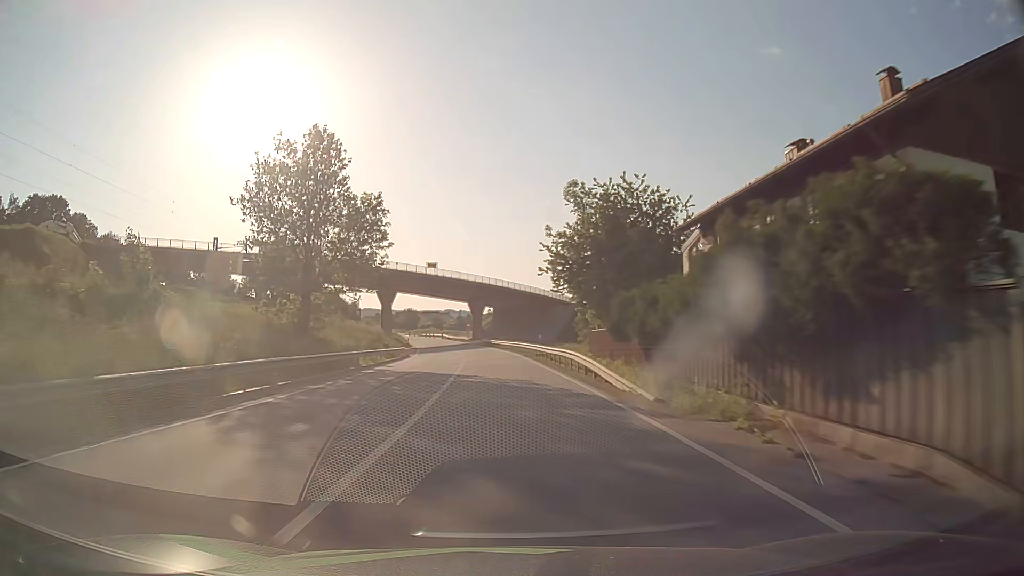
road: primary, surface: asphalt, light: Day
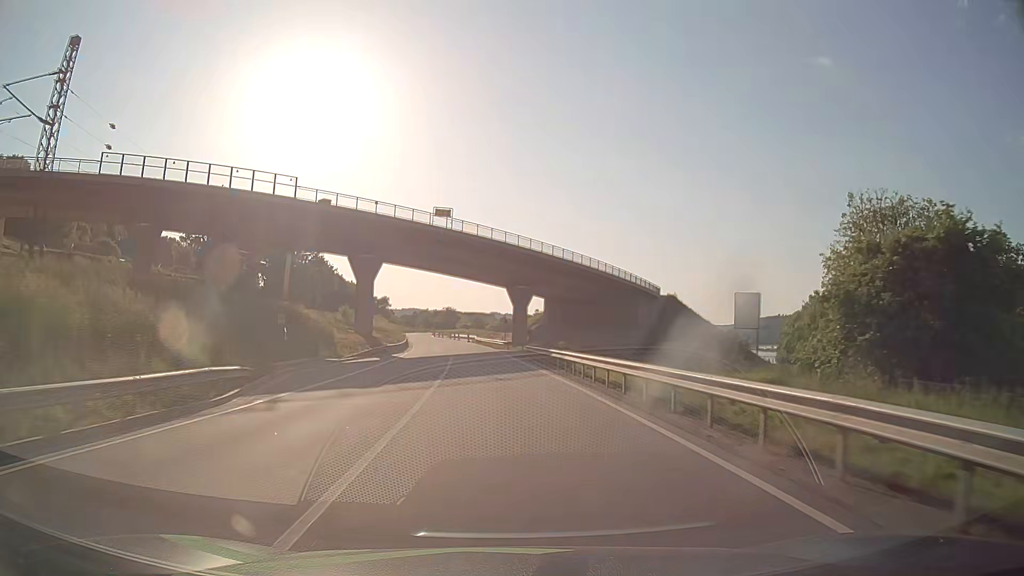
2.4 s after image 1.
(-1.5, +47.4) m; -4°
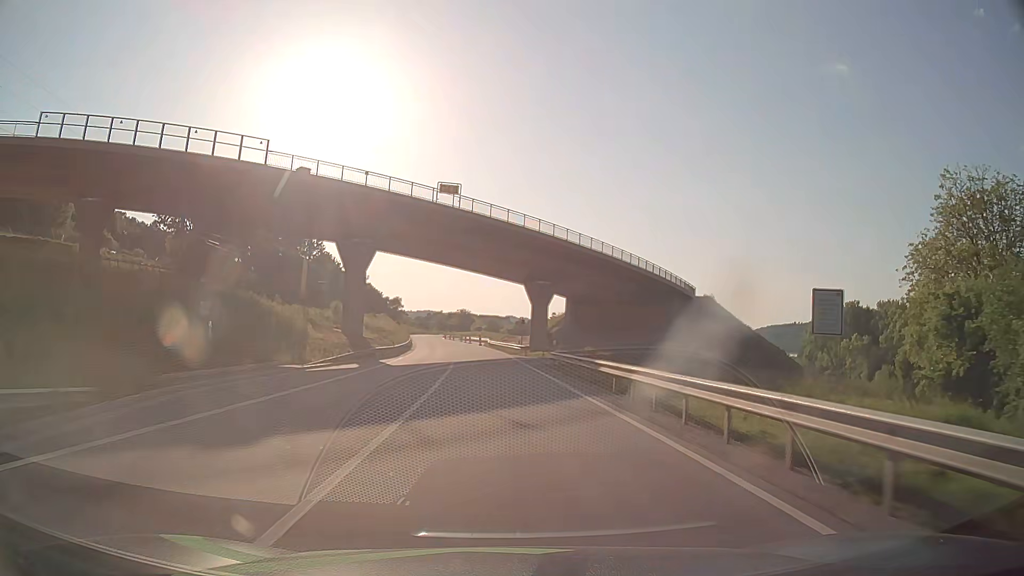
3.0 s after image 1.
(-0.2, +11.1) m; -2°
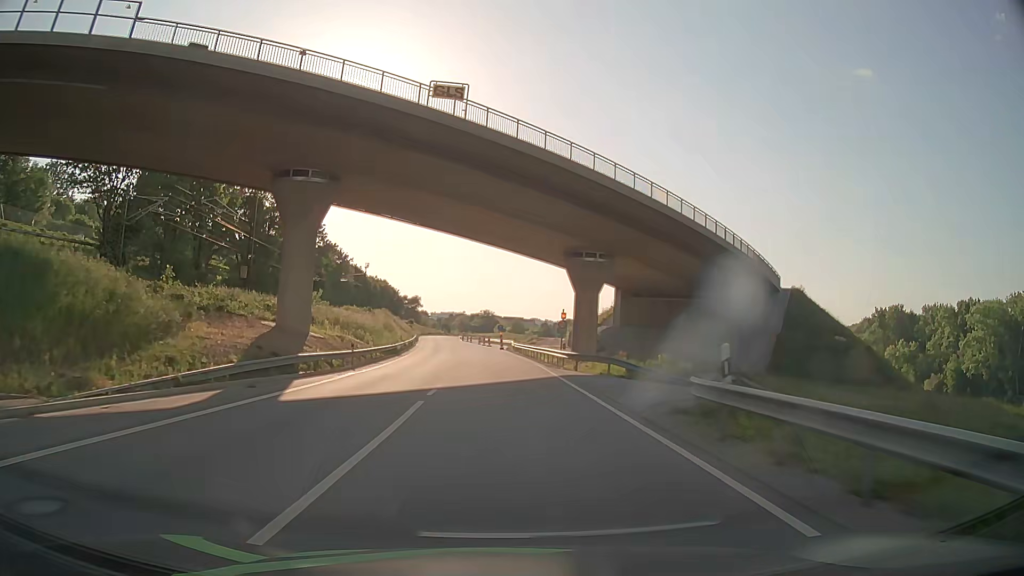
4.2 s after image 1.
(-0.4, +21.5) m; -2°
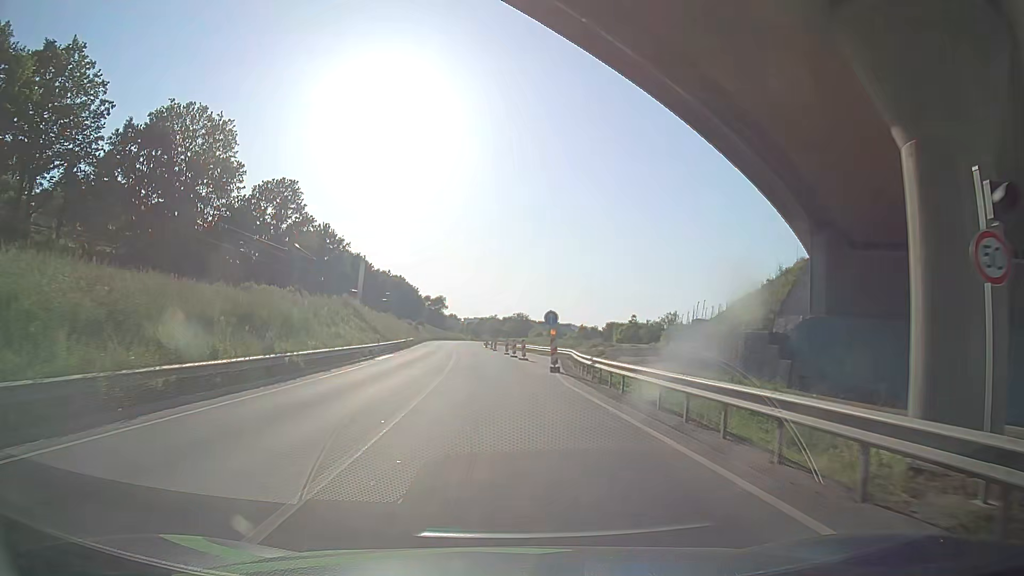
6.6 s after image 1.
(-0.7, +39.5) m; -3°
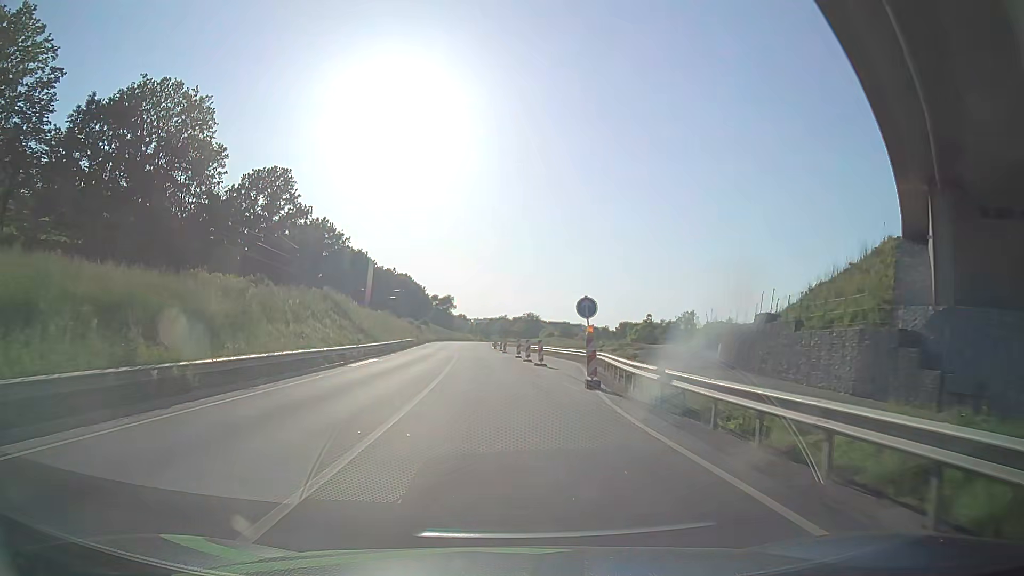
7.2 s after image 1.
(-0.1, +8.9) m; -1°
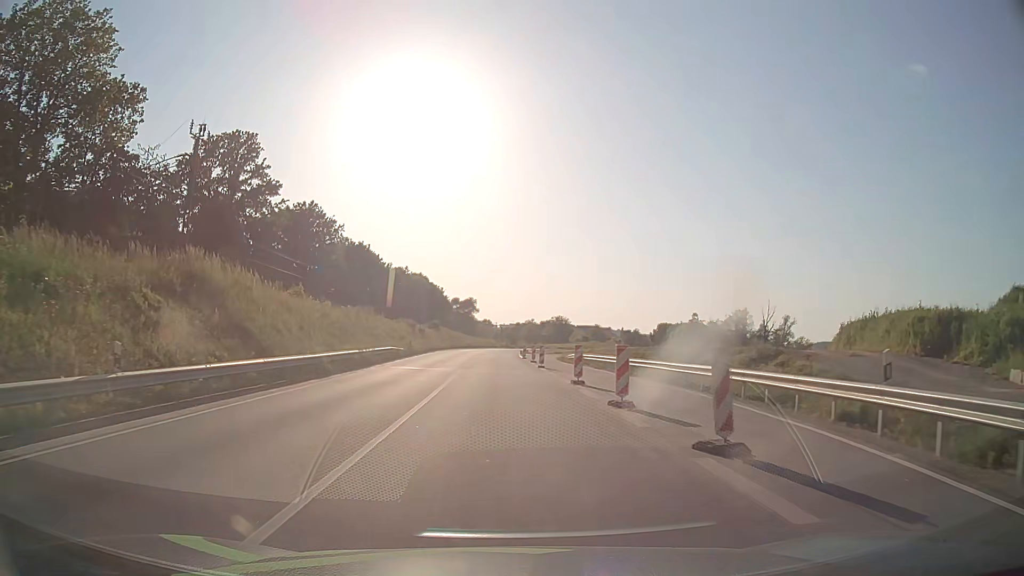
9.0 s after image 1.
(-0.6, +24.8) m; -2°
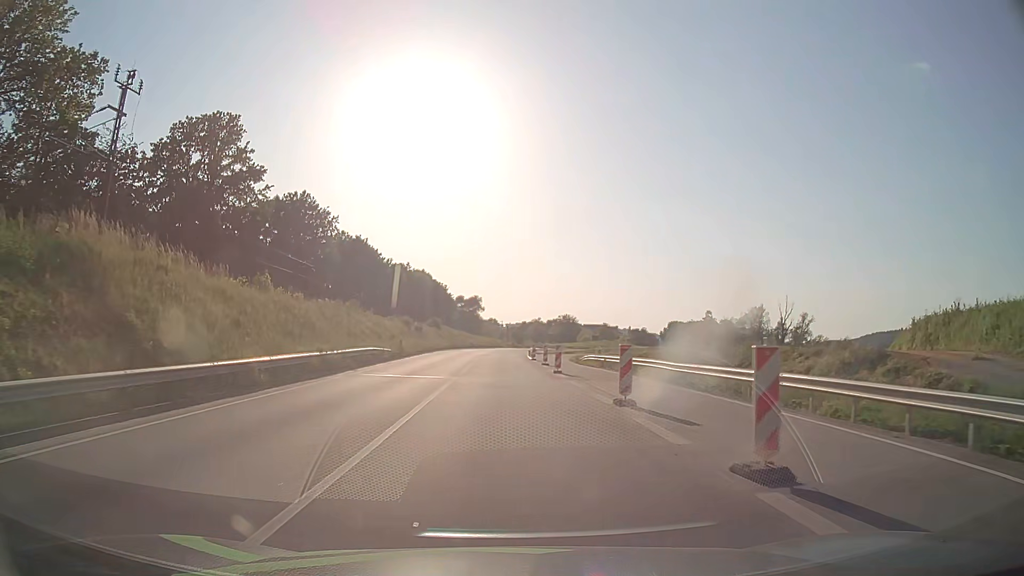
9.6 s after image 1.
(-0.1, +7.8) m; 0°
(0, +10) (0, +20) (0, +30) (0, +40) (-1, +50) (-1, +60) (0, +70) (0, +80) (+1, +90) (+4, +100) m
